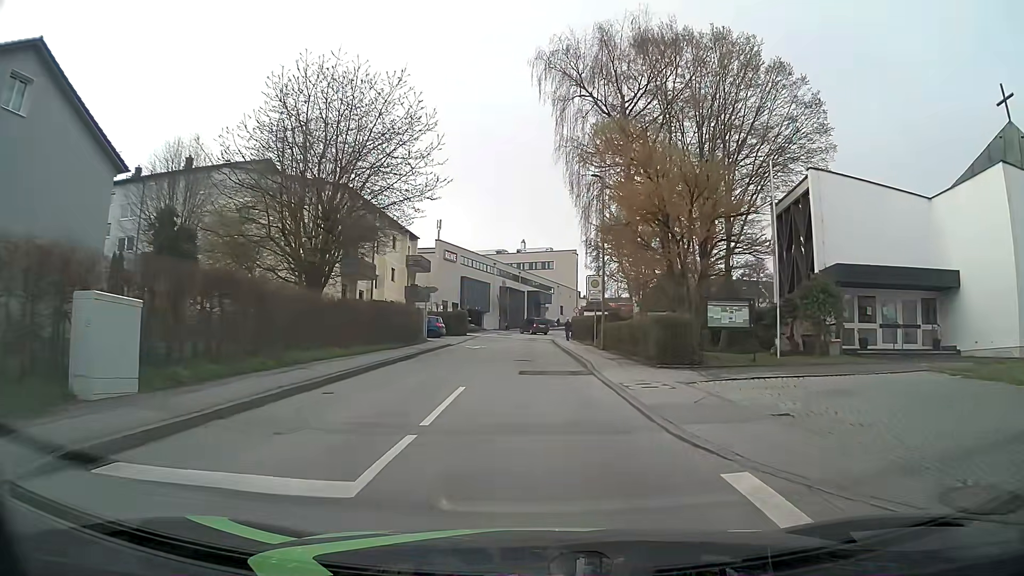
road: unclassified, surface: asphalt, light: Day
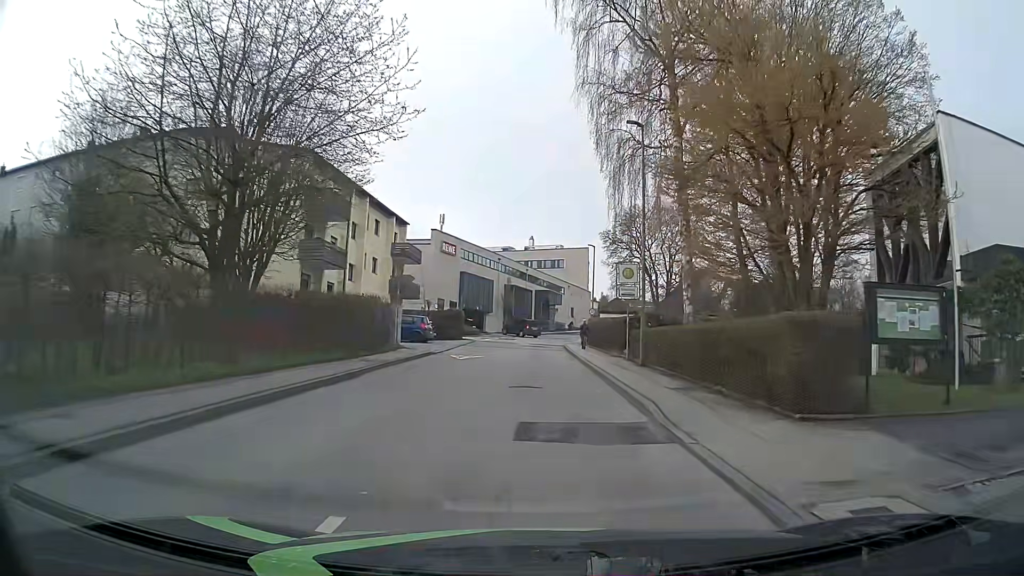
(0.0, +9.6) m; 0°
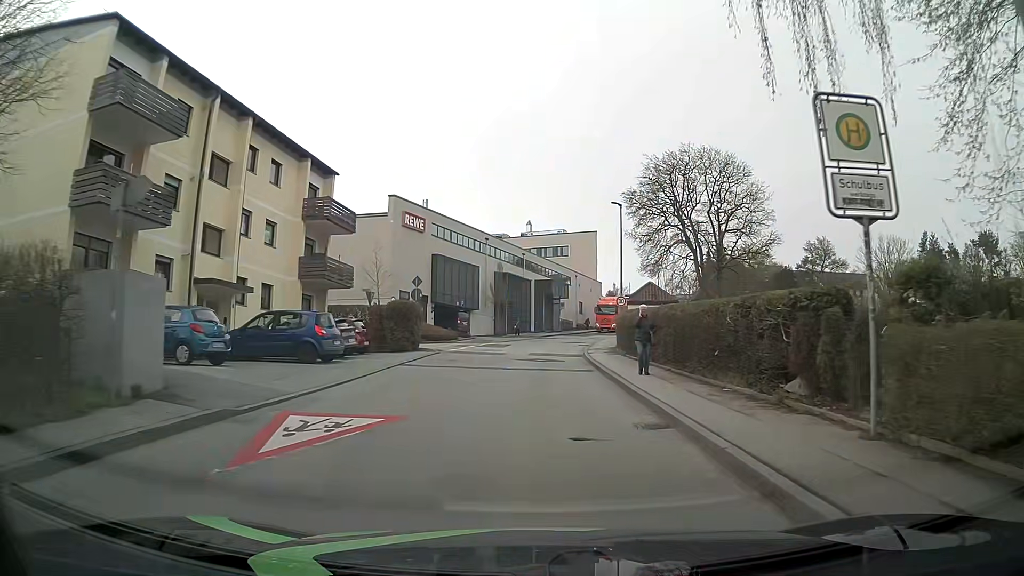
(0.0, +19.3) m; +1°
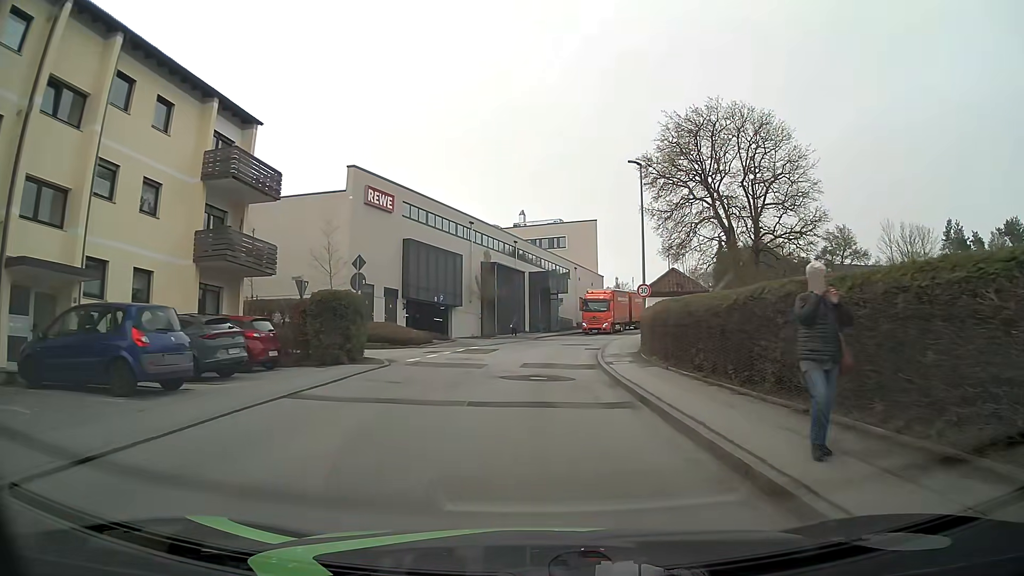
(-0.1, +9.7) m; -1°
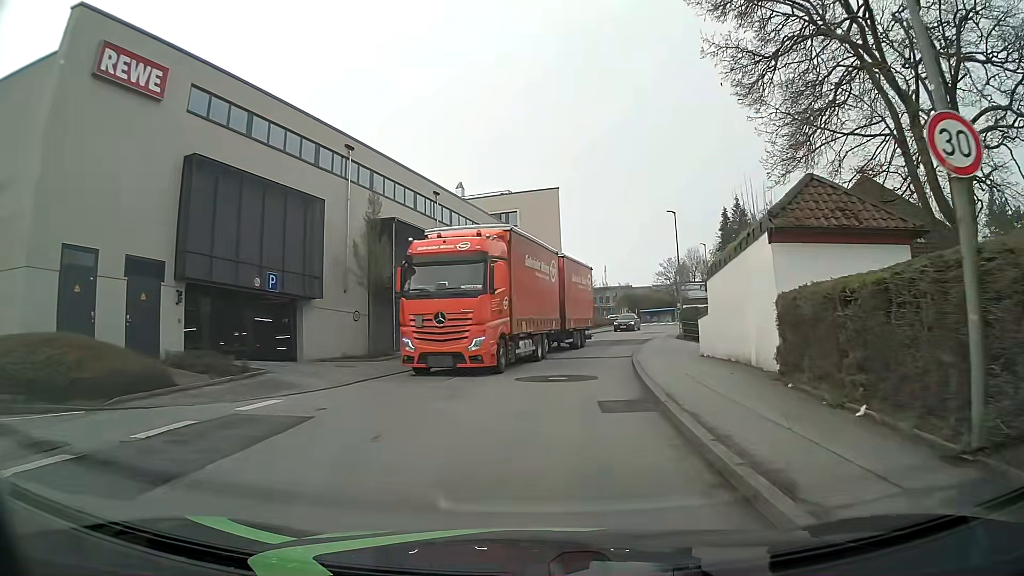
(+0.6, +24.2) m; +4°
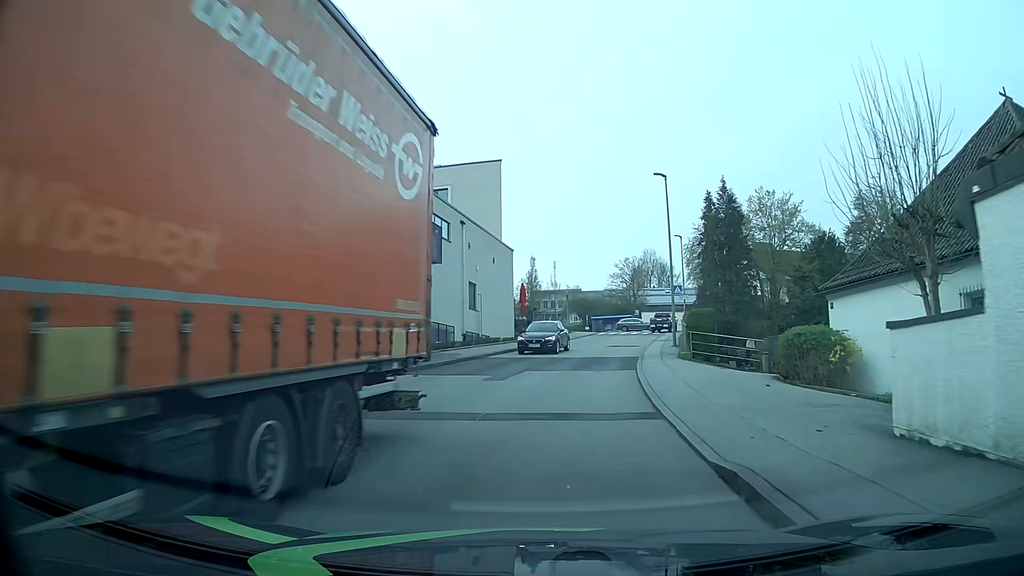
(+0.7, +14.3) m; +5°
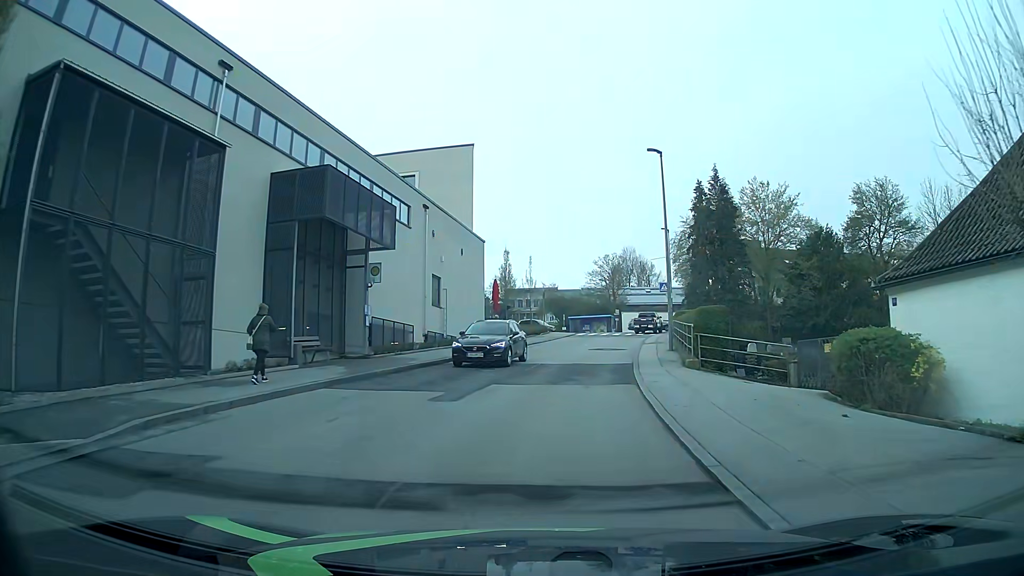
(+0.1, +4.7) m; +2°
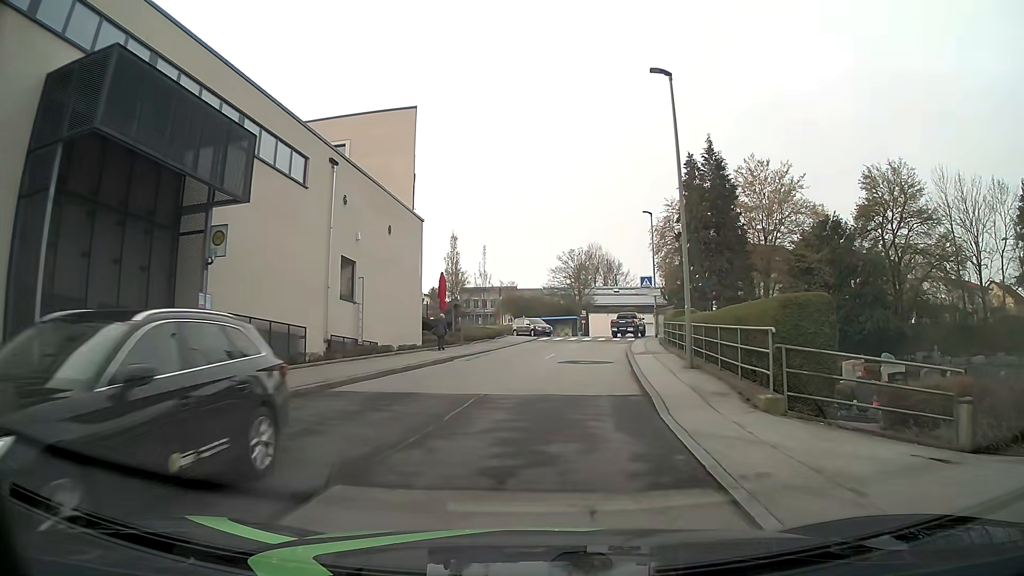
(+0.5, +9.5) m; +7°
